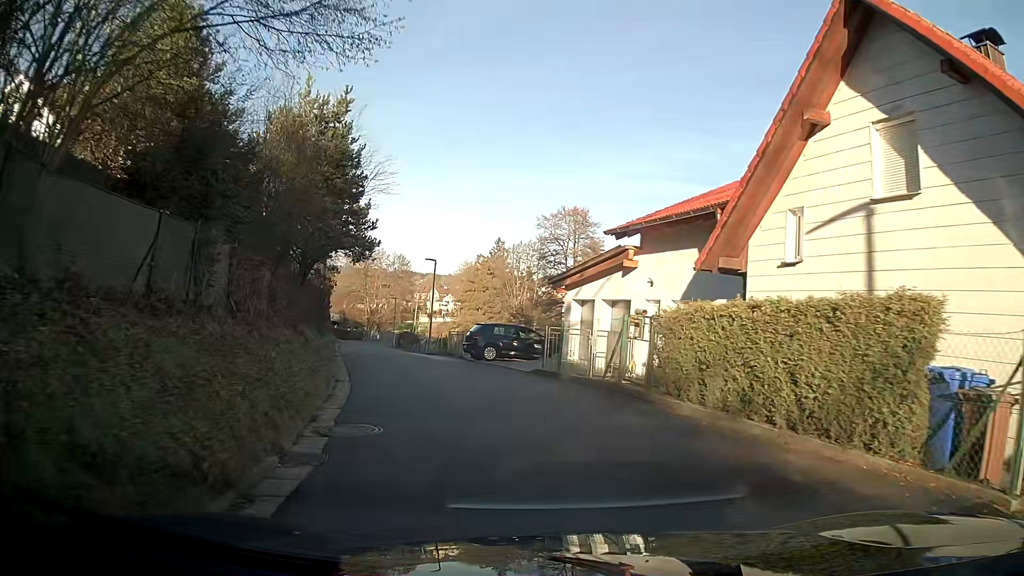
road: residential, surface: asphalt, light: Day
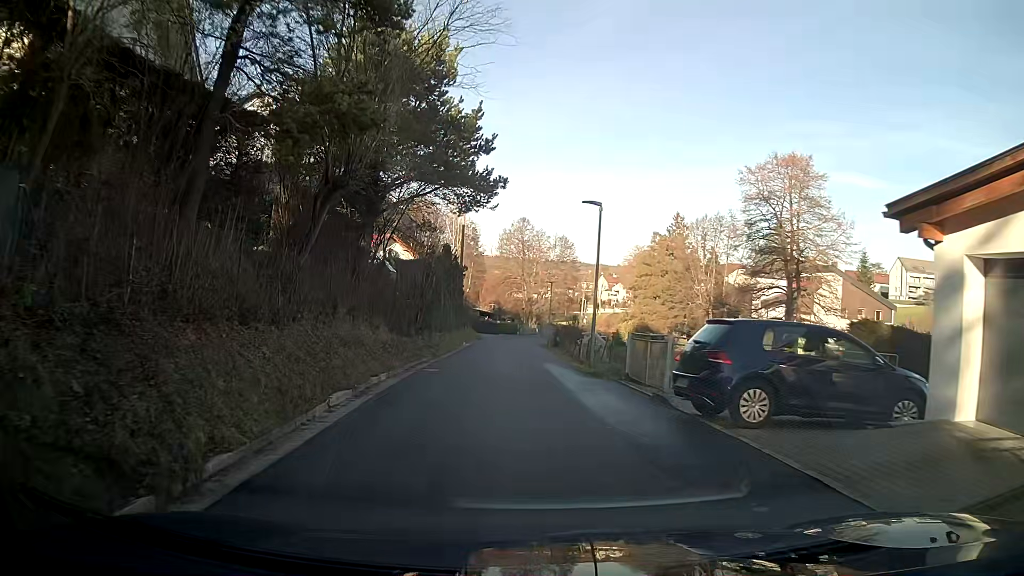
(-1.7, +16.1) m; -13°
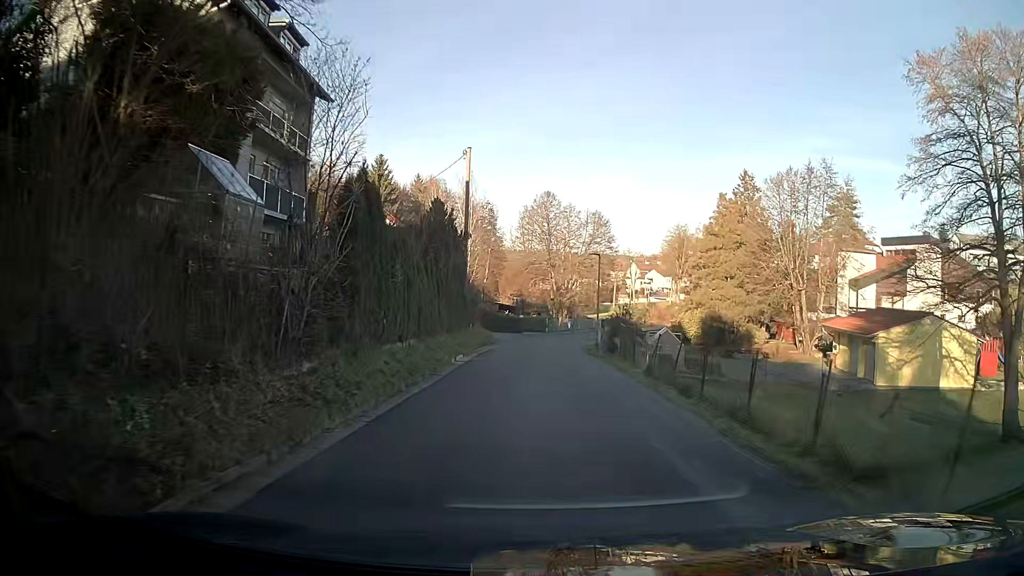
(-0.4, +18.6) m; -1°
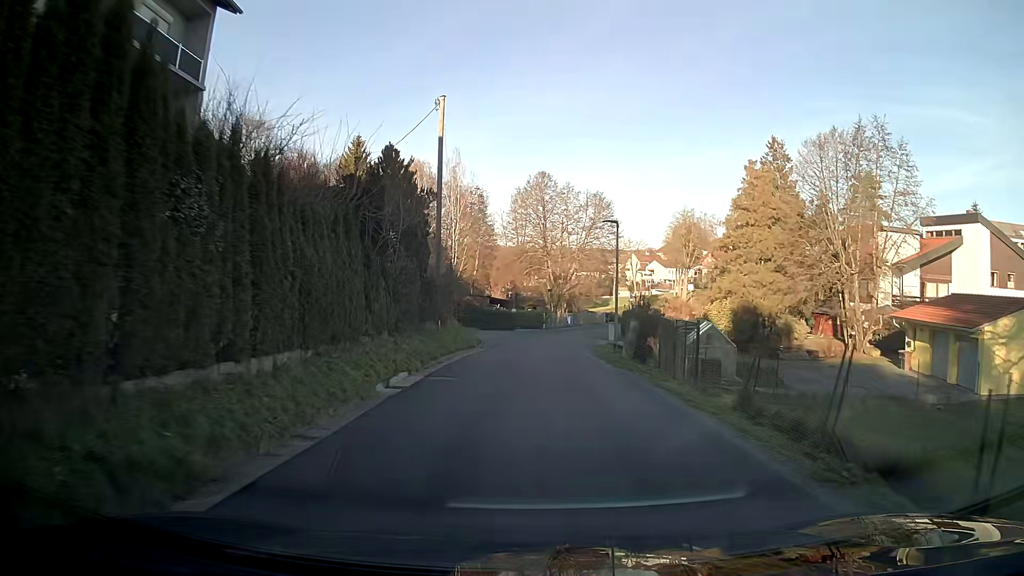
(-0.1, +10.1) m; 0°
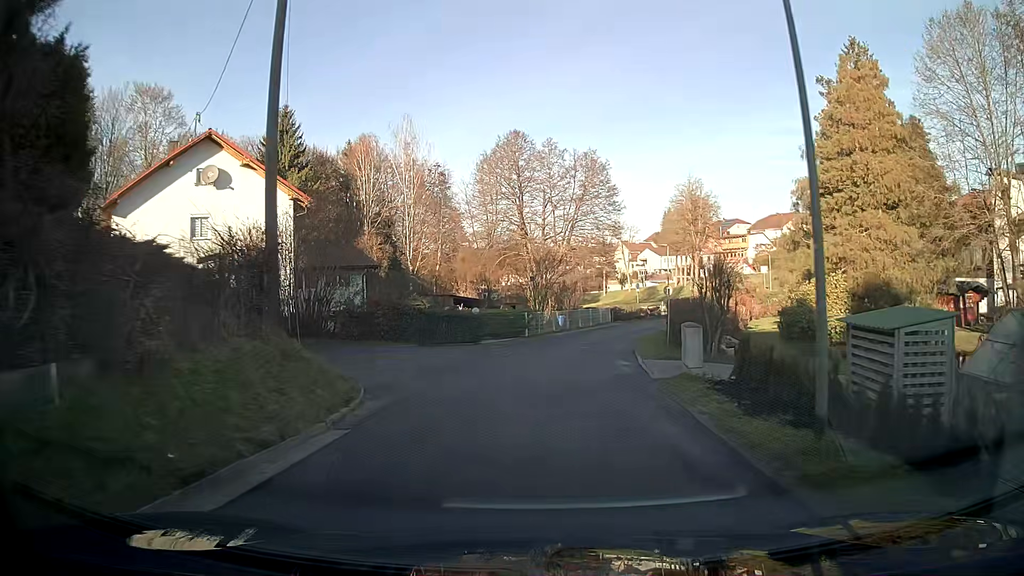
(+0.6, +20.0) m; +3°
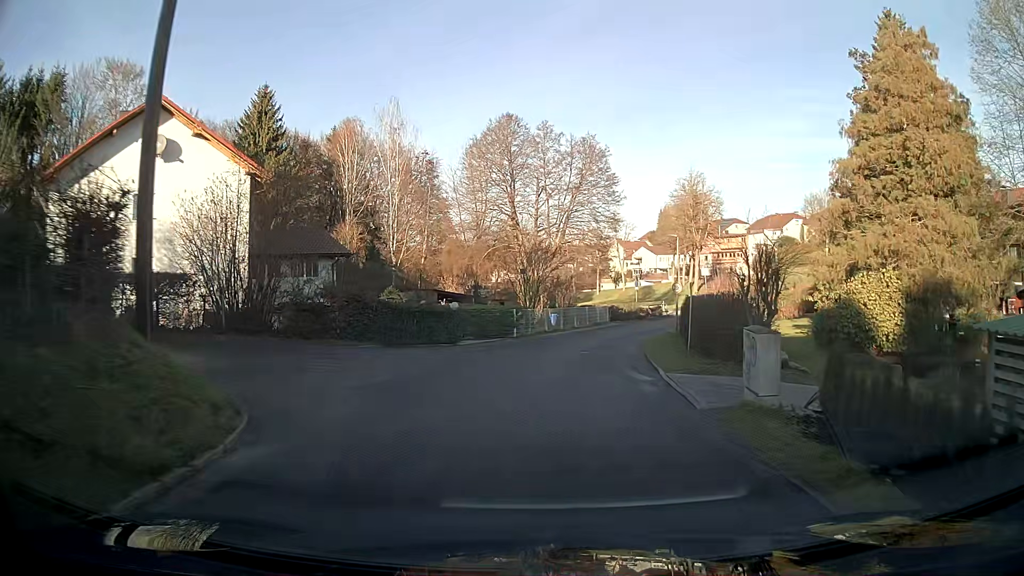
(0.0, +4.9) m; +1°
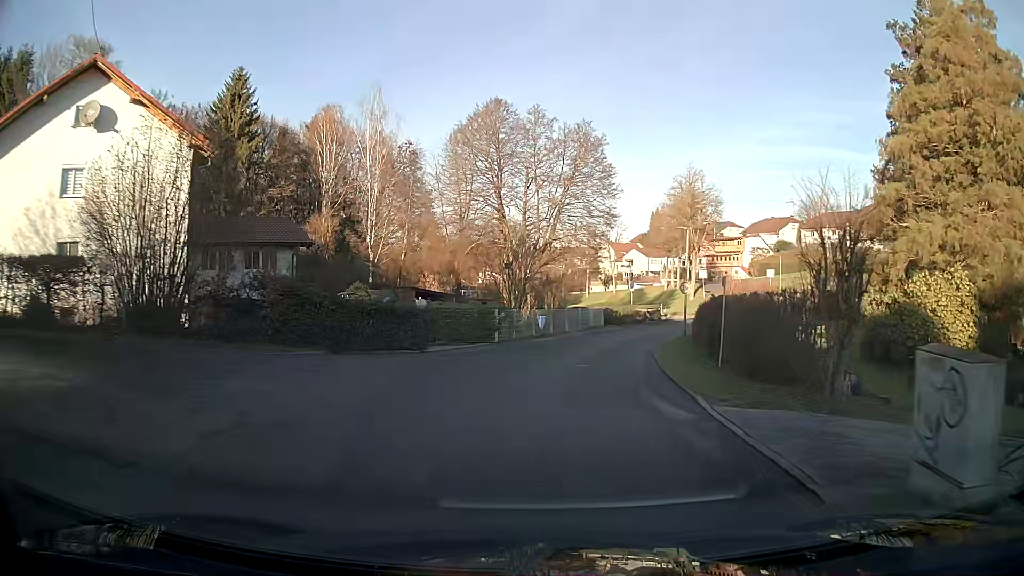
(+0.1, +4.9) m; +2°
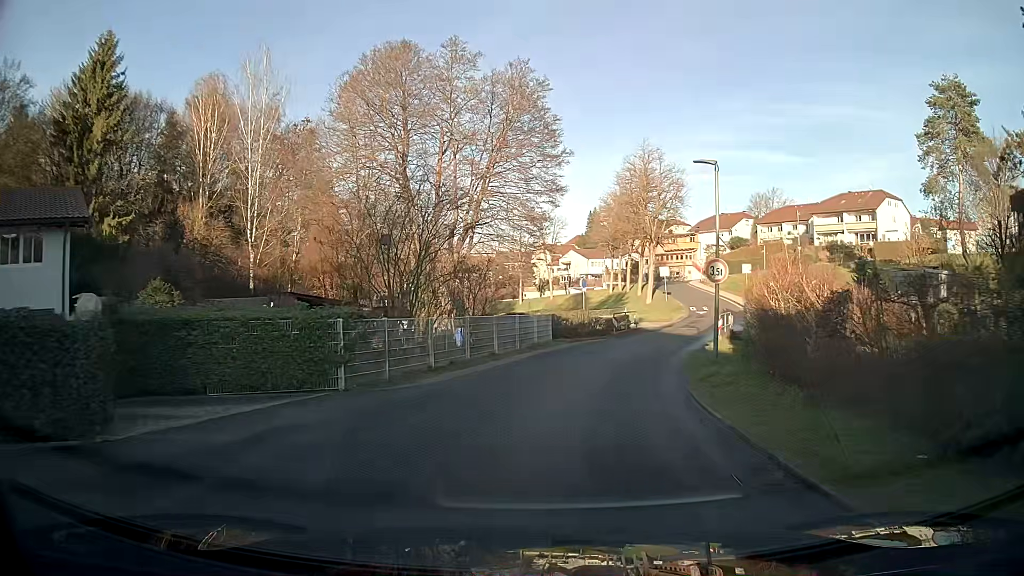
(+0.7, +14.4) m; +6°
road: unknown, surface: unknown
(+1, +10) (+2, +20) (+5, +29) (+9, +39) (+12, +48) (+14, +58) (+15, +68) (+15, +78) (+16, +88) (+21, +97) m
